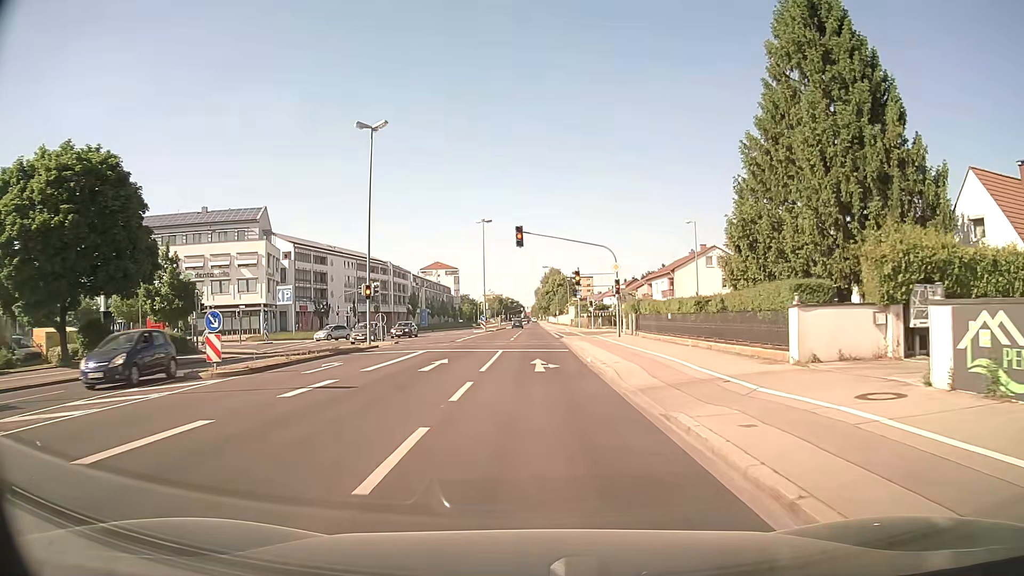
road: secondary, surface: asphalt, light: Day
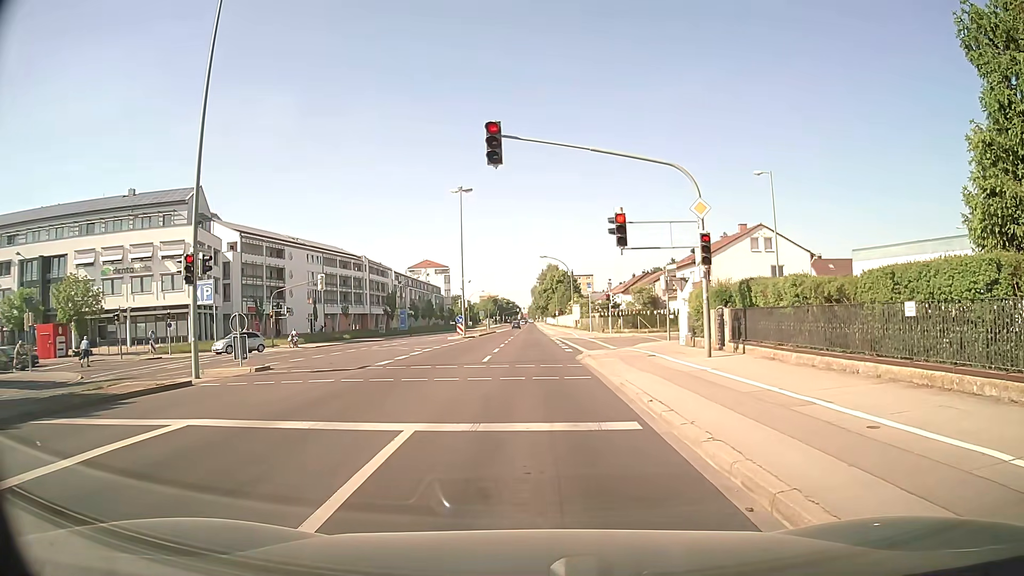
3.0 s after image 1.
(0.0, +18.2) m; +1°
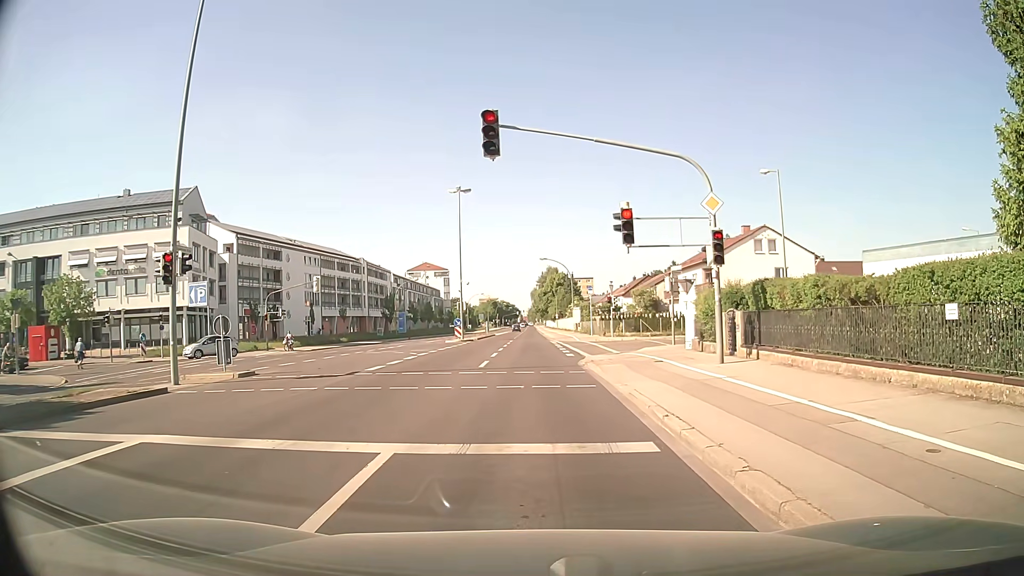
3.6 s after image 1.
(0.0, +1.1) m; -1°
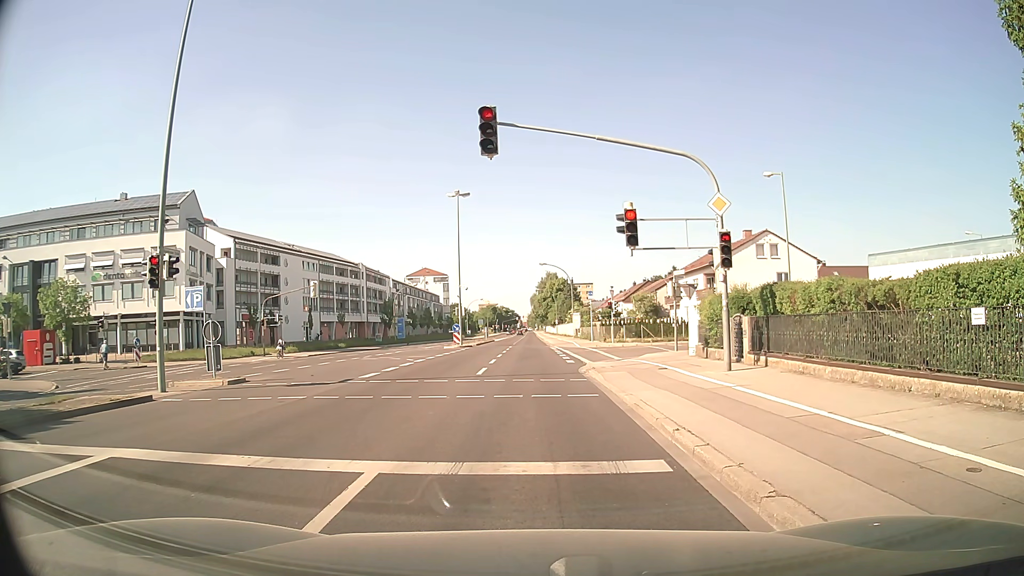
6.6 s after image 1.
(0.0, +0.7) m; 0°
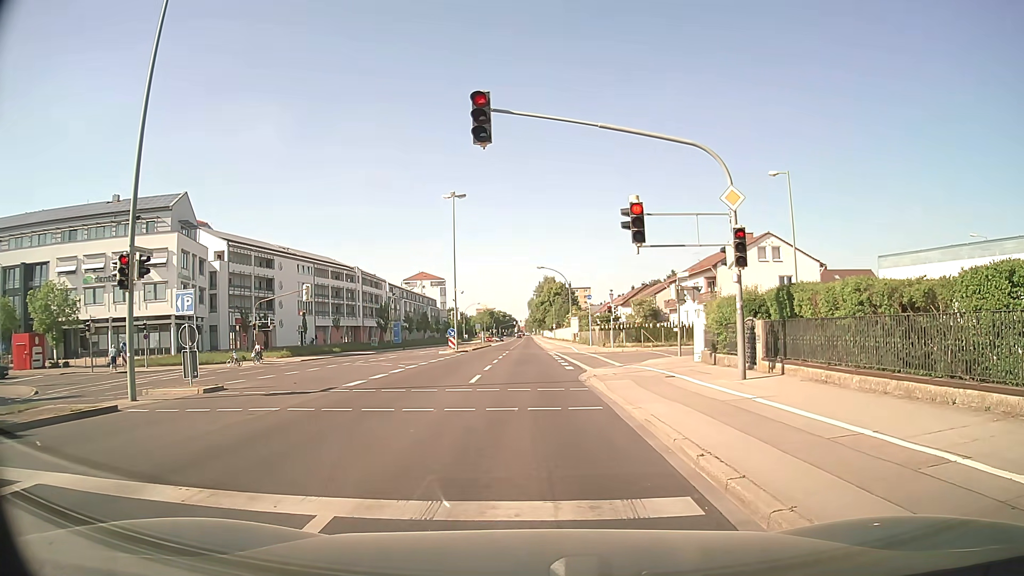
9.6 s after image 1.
(0.0, +1.3) m; 0°
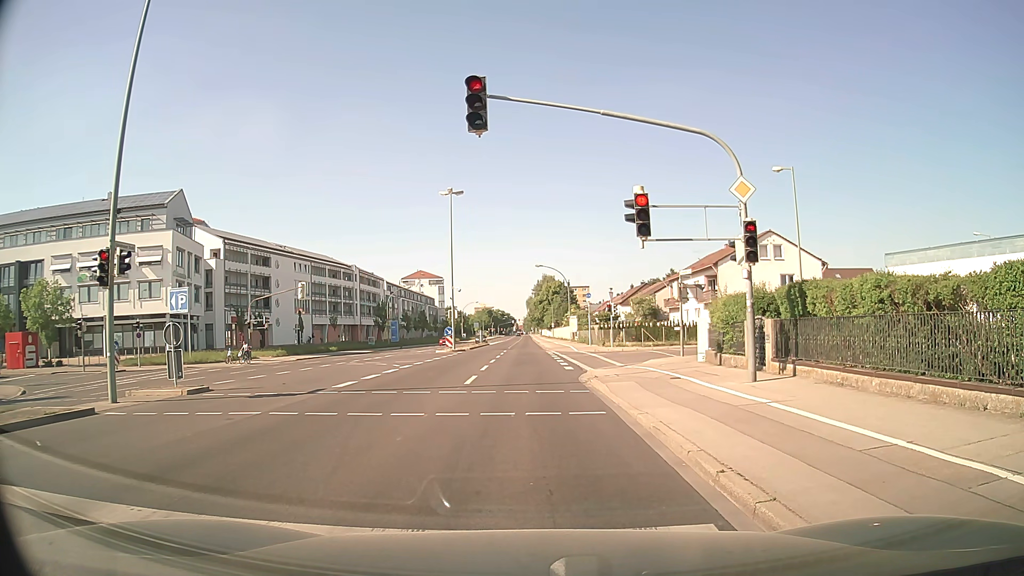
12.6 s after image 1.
(0.0, +0.8) m; 0°
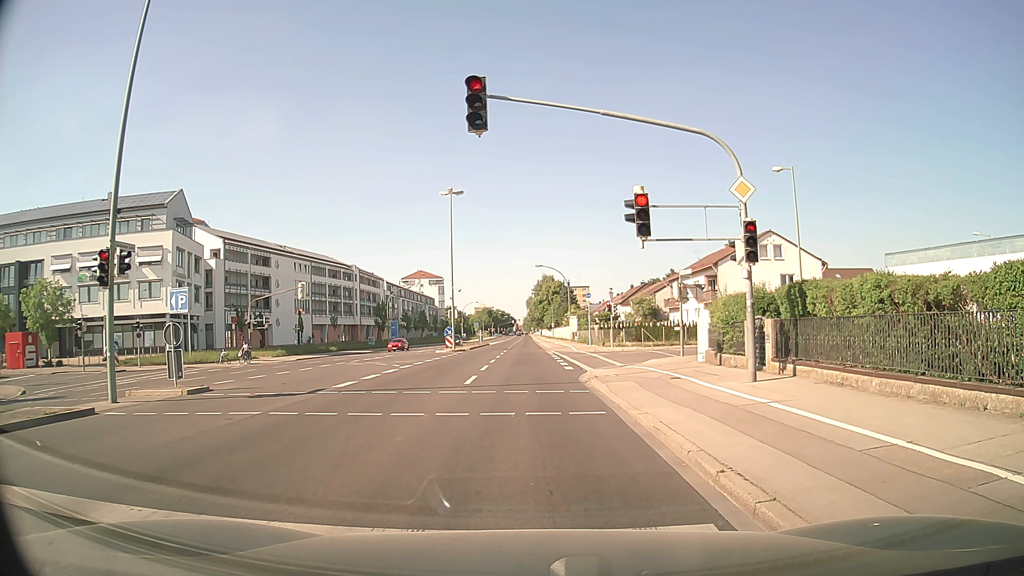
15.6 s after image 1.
(0.0, 0.0) m; 0°
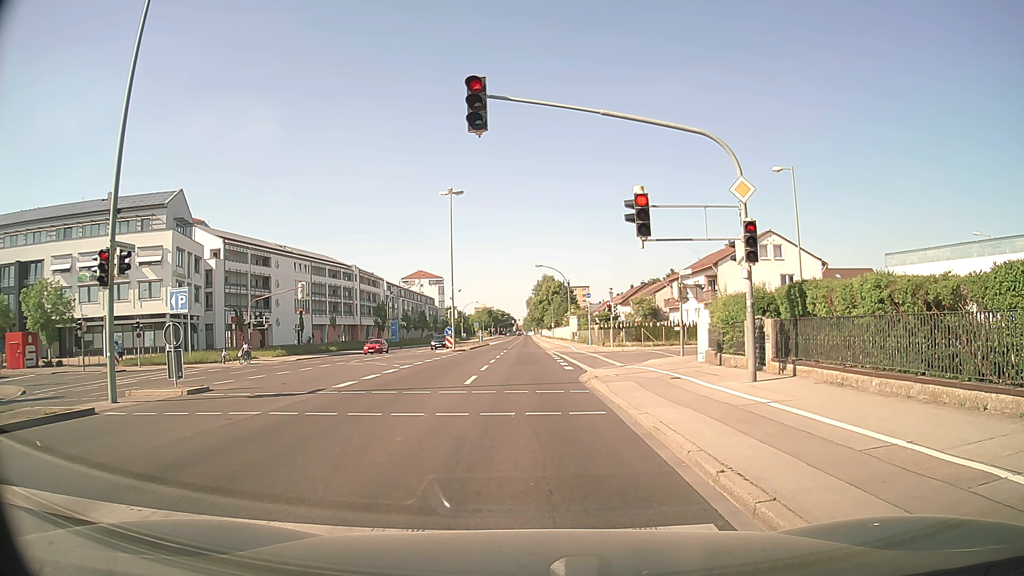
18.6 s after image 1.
(0.0, 0.0) m; 0°
(0, +10) (0, +20) (0, +30) (-1, +40) (-1, +50) (-1, +60) (-1, +70) (-1, +80) (-1, +90) (-1, +100) m
